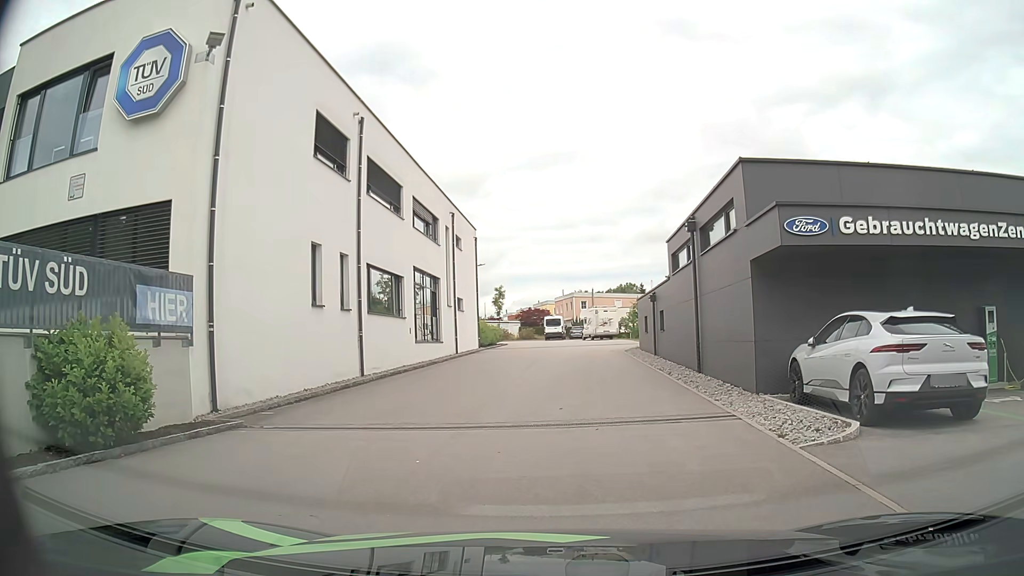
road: residential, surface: asphalt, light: Day
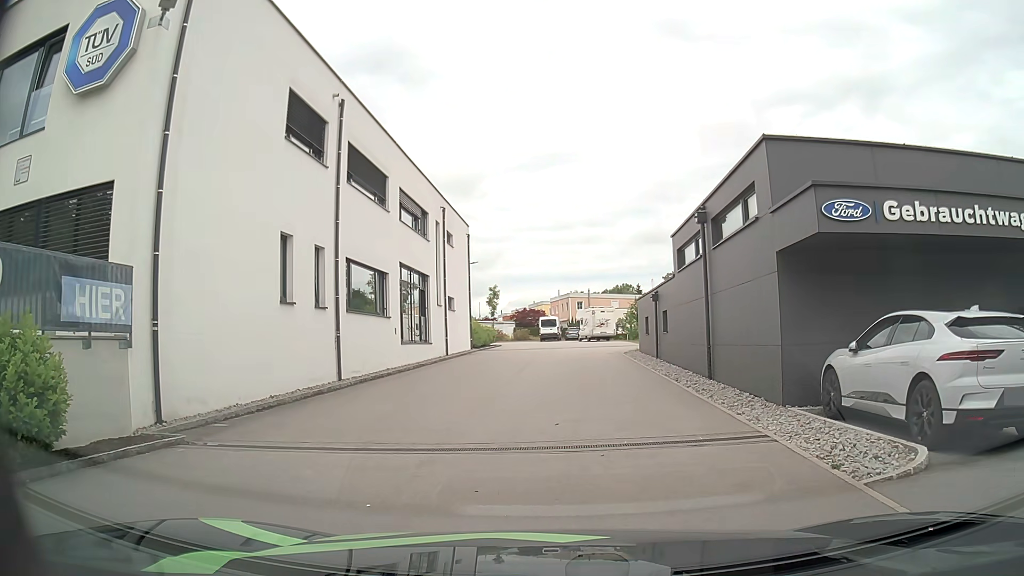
(0.0, +1.8) m; +1°
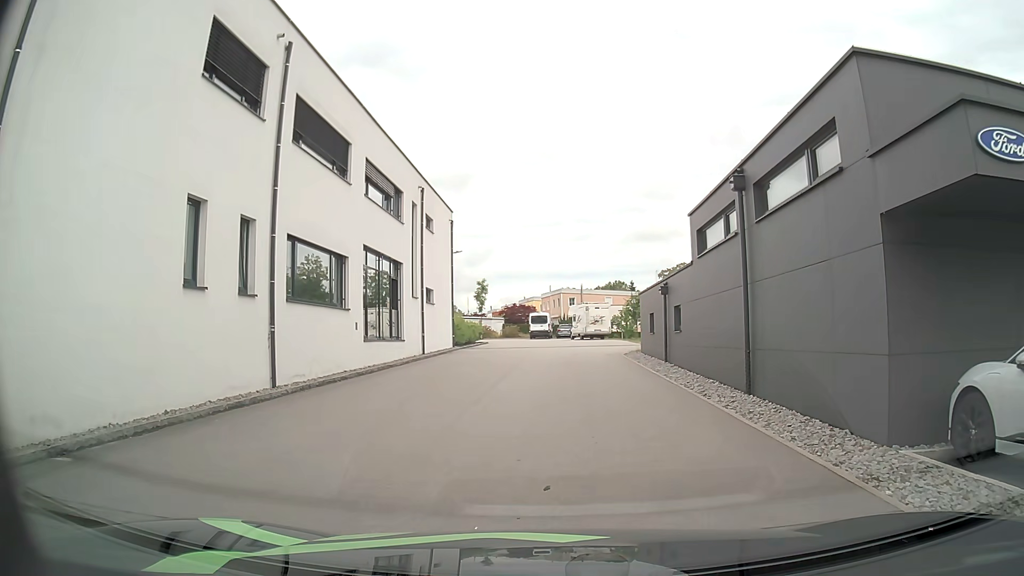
(0.0, +4.0) m; 0°
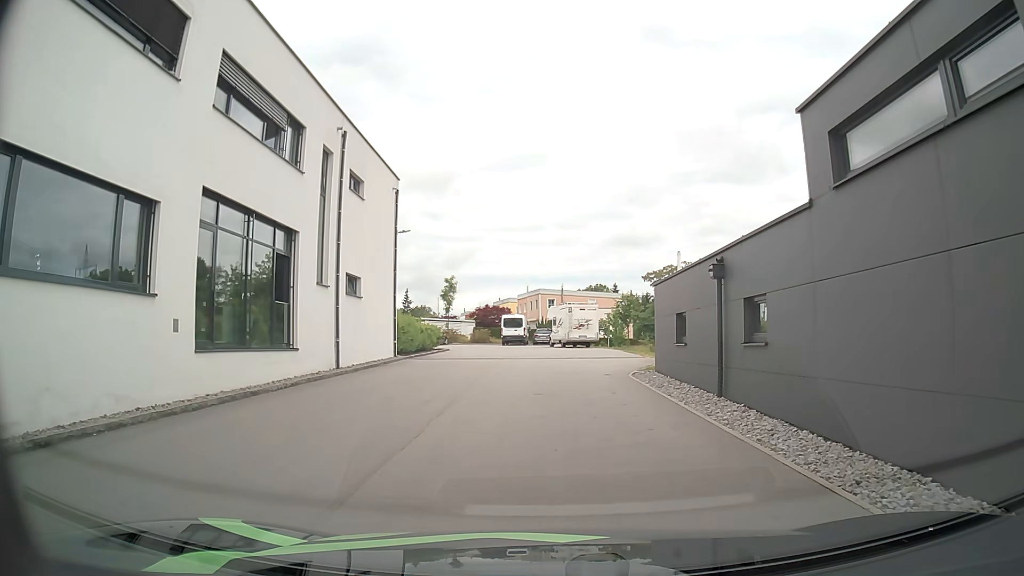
(+0.1, +9.7) m; +1°
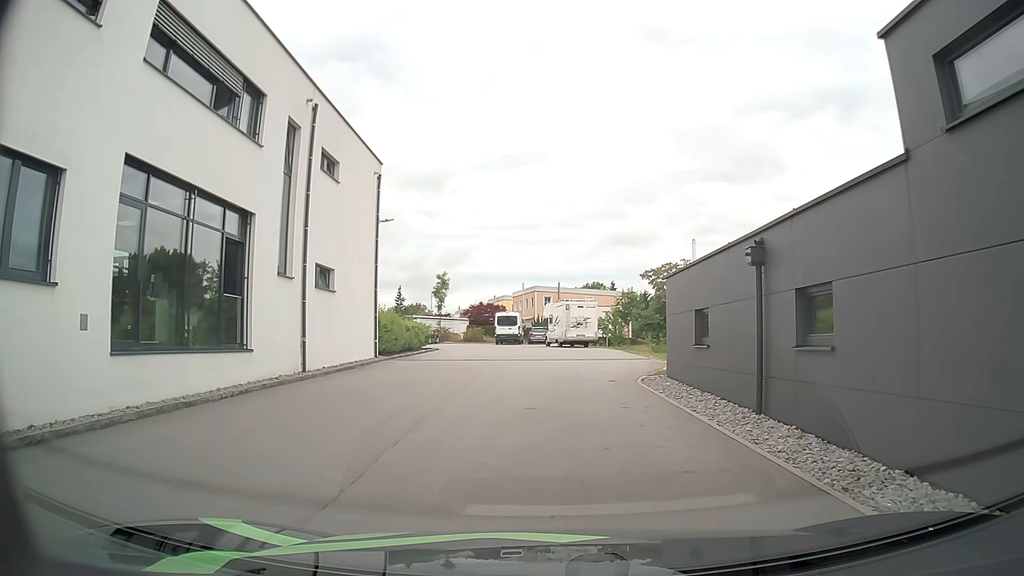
(0.0, +2.7) m; +1°
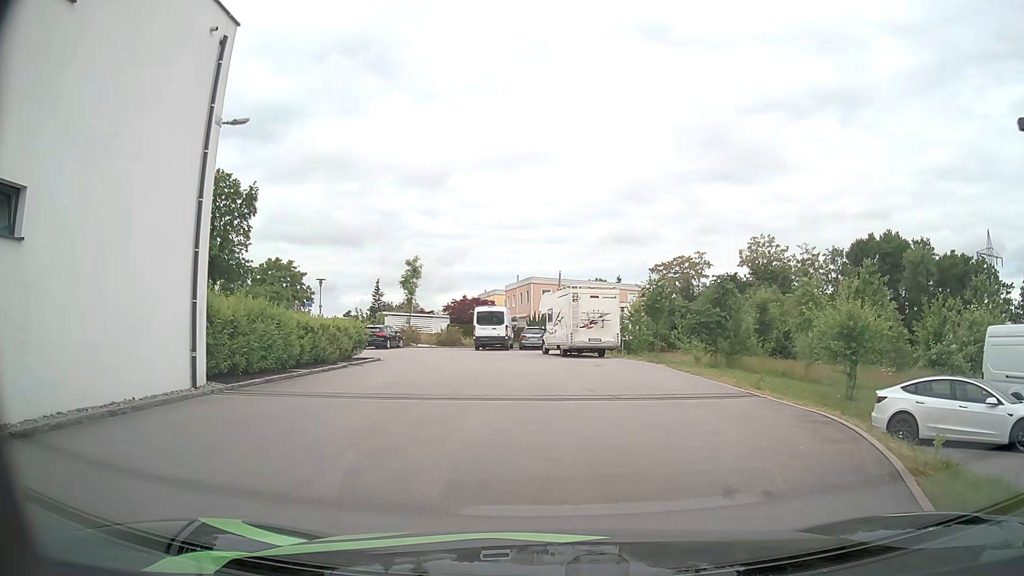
(0.0, +14.2) m; -1°
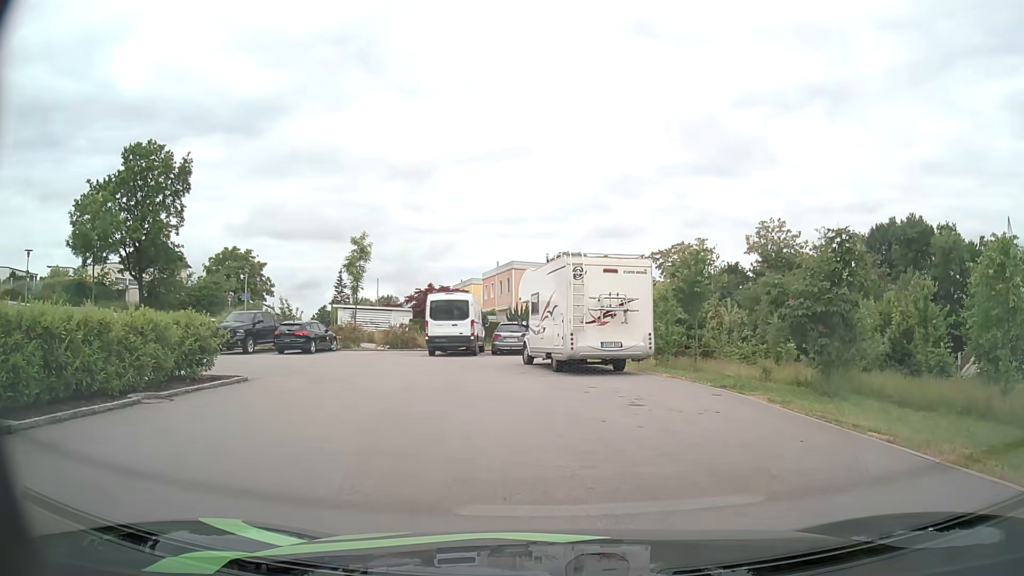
(+0.2, +11.7) m; +2°
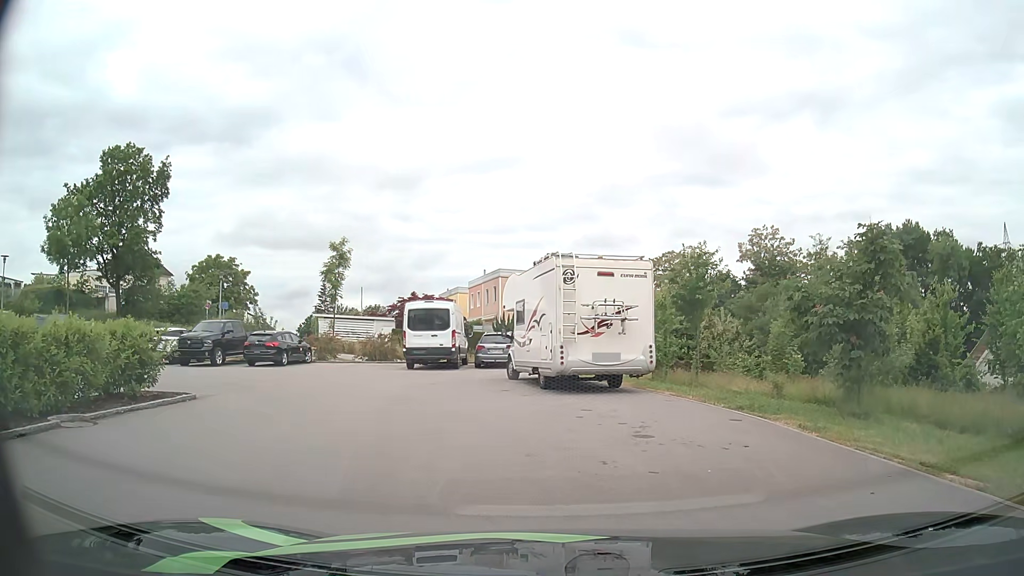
(0.0, +2.1) m; 0°
